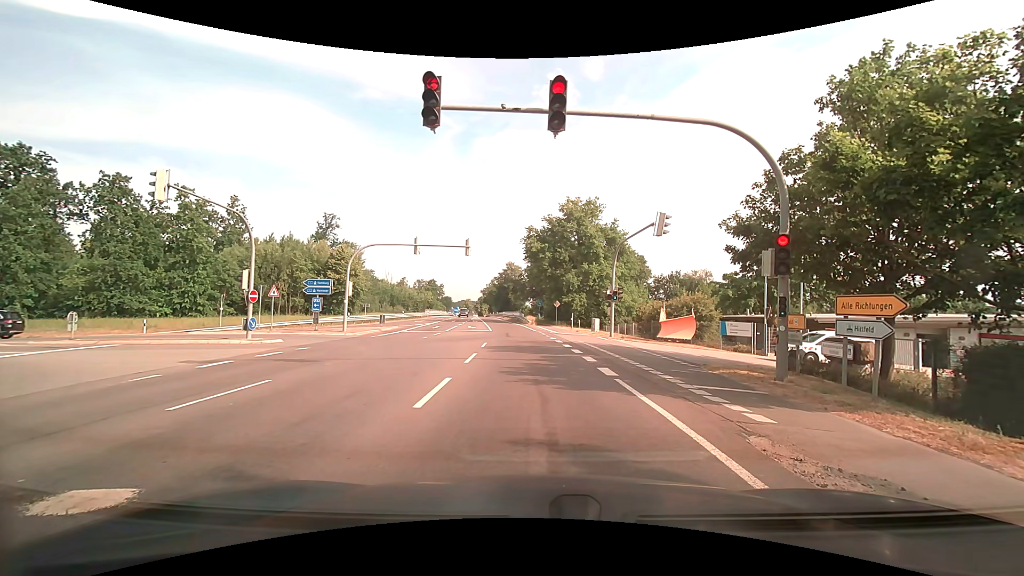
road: secondary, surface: asphalt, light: Day
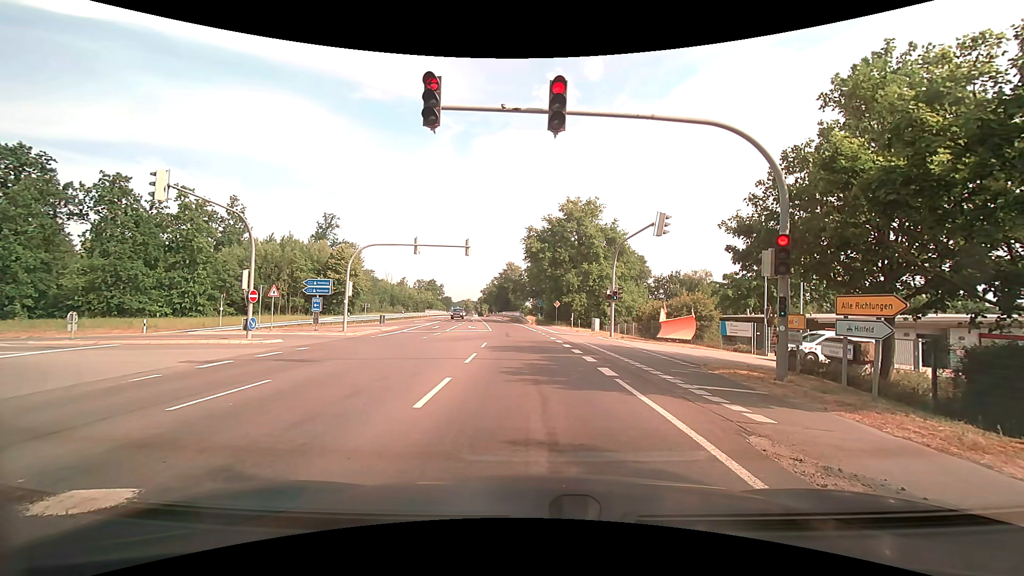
(0.0, 0.0) m; 0°
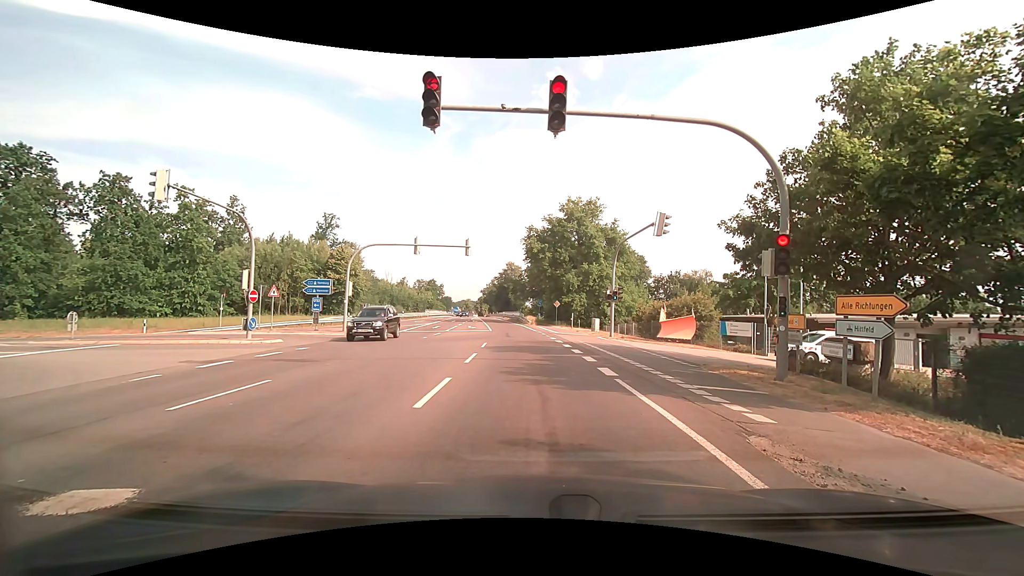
(0.0, 0.0) m; 0°
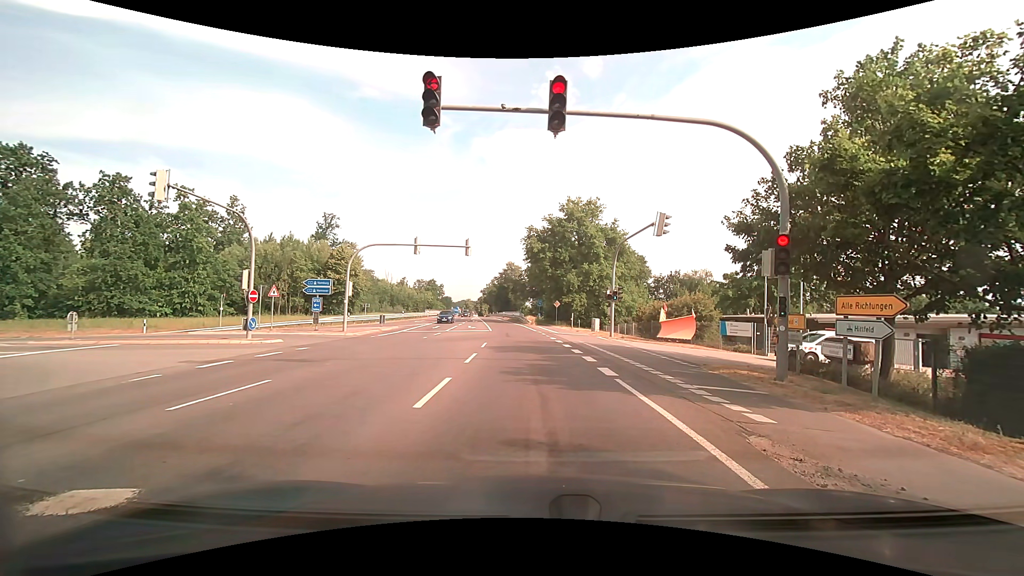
(0.0, 0.0) m; 0°
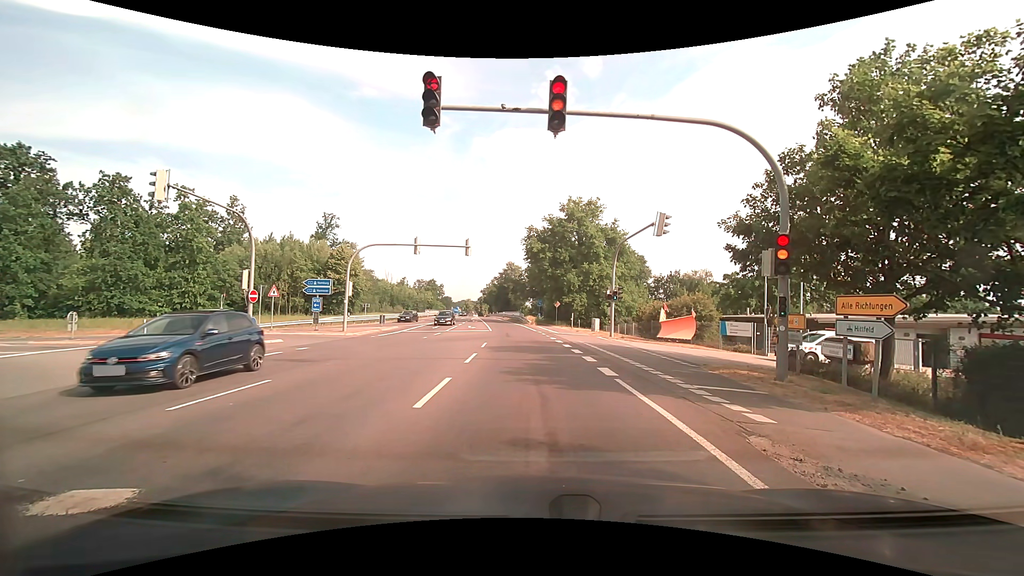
(0.0, 0.0) m; 0°
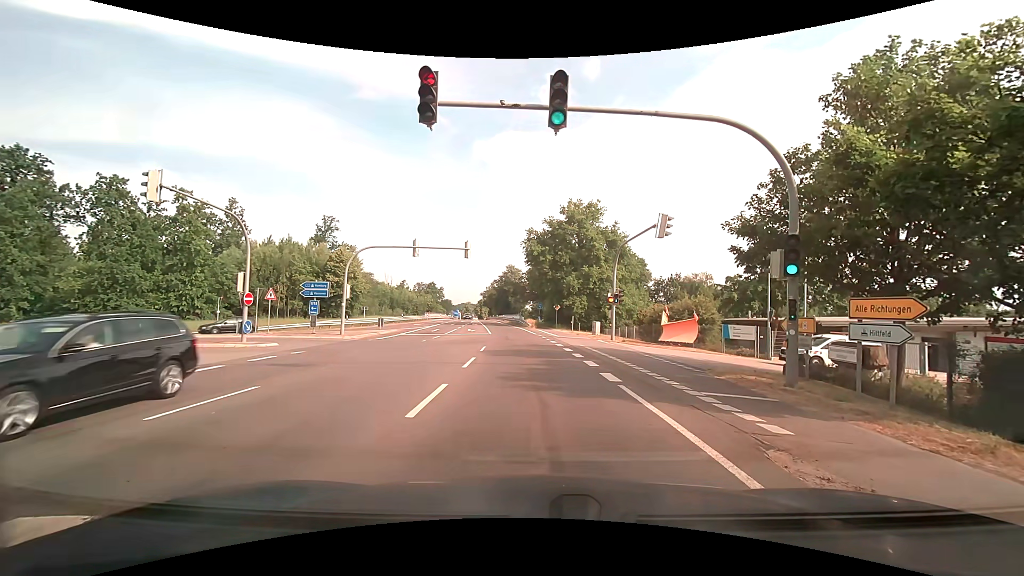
(0.0, +0.4) m; 0°
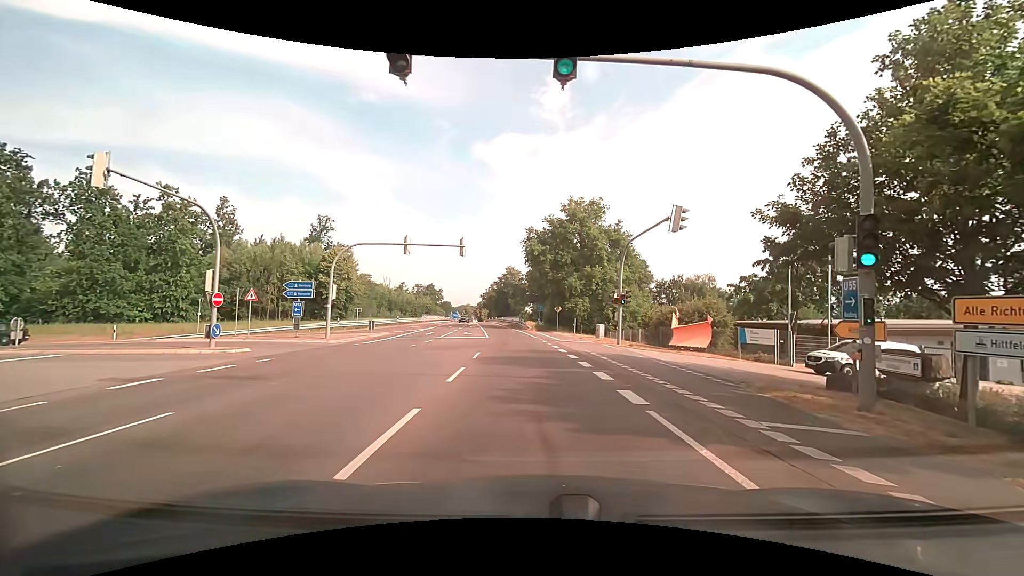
(0.0, +2.6) m; 0°
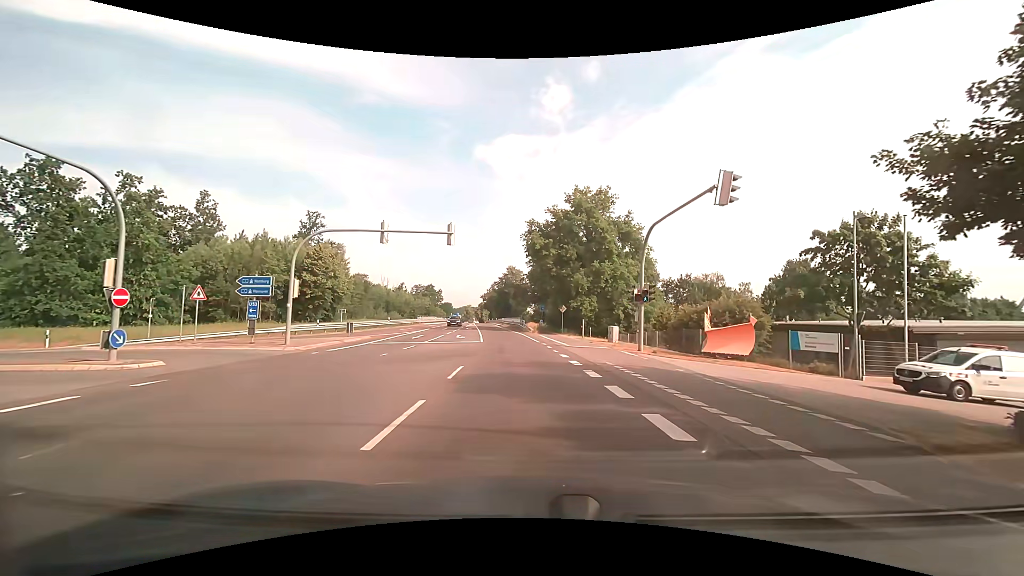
(0.0, +5.6) m; 0°
(0, +10) (-1, +20) (-1, +30) (-2, +40) (-4, +50) (-5, +60) (-6, +70) (-7, +80) (-9, +90) (-10, +99) m
